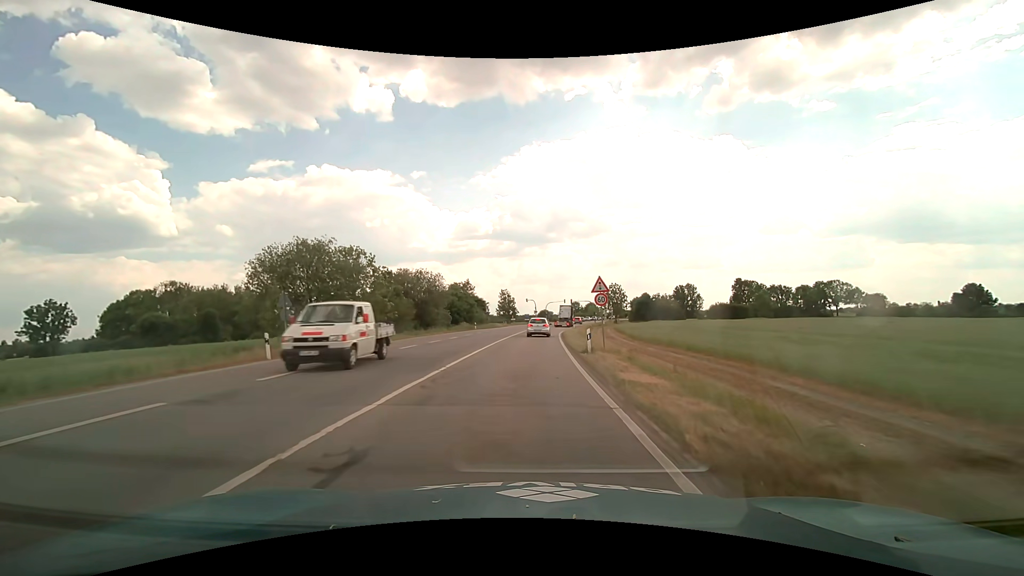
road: primary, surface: asphalt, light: Day
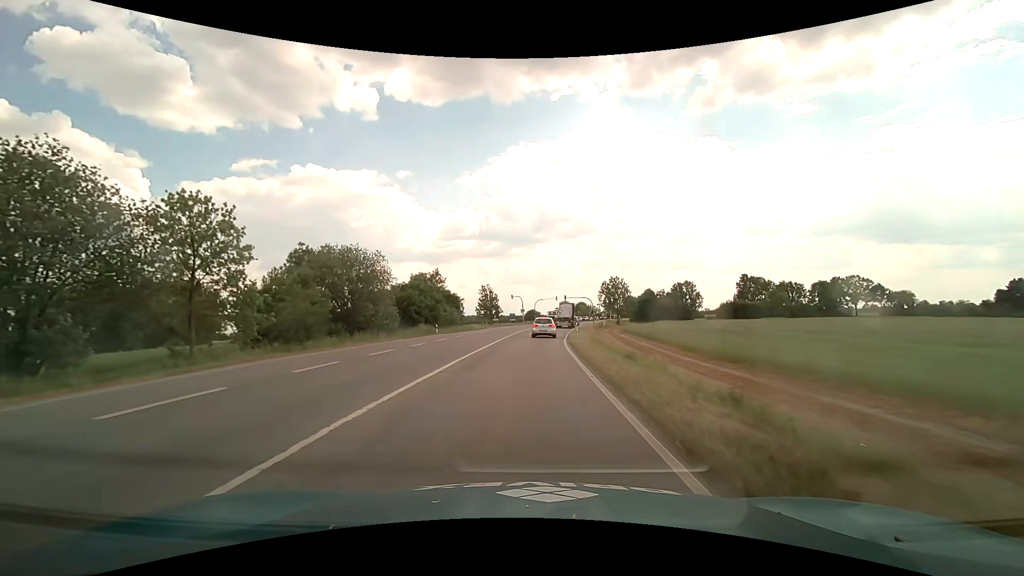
(+0.3, +21.8) m; +2°
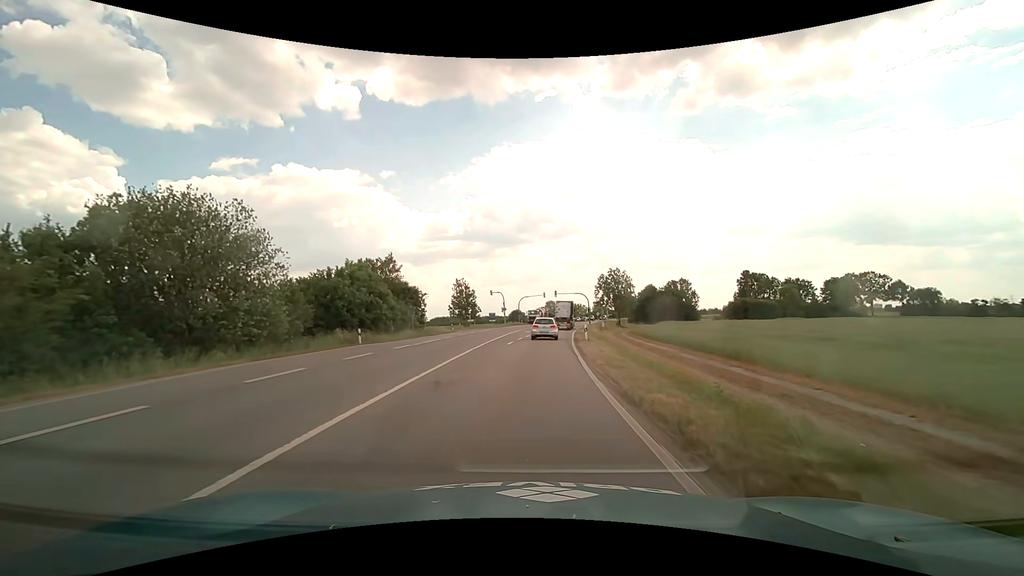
(+0.3, +19.5) m; +2°
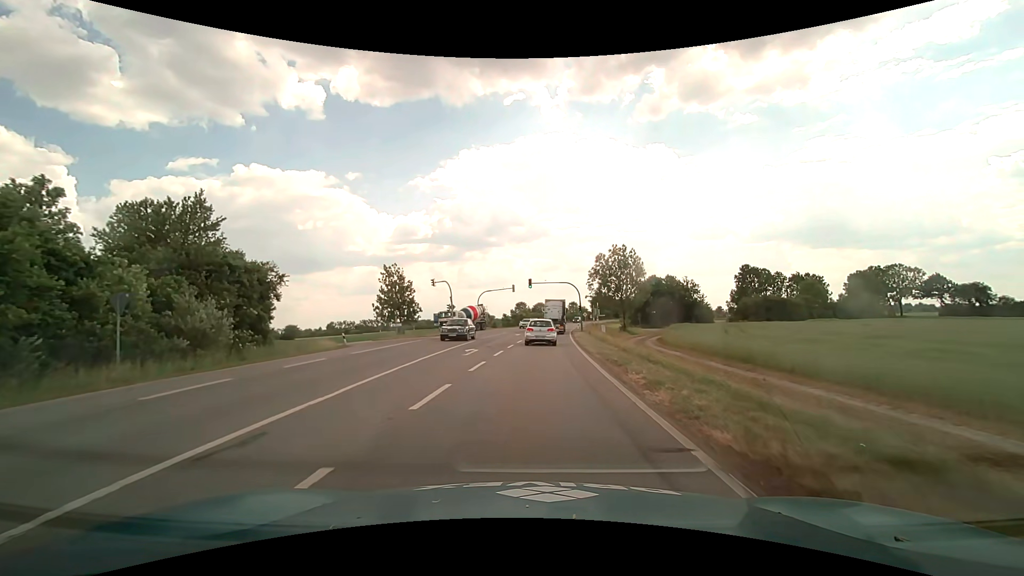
(+1.0, +31.5) m; +4°
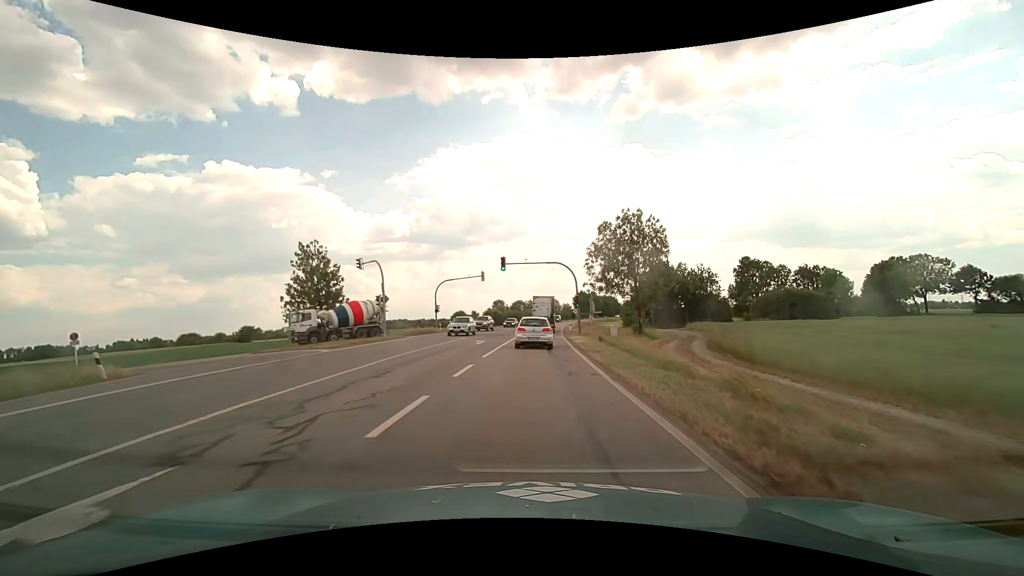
(+0.5, +19.8) m; +2°
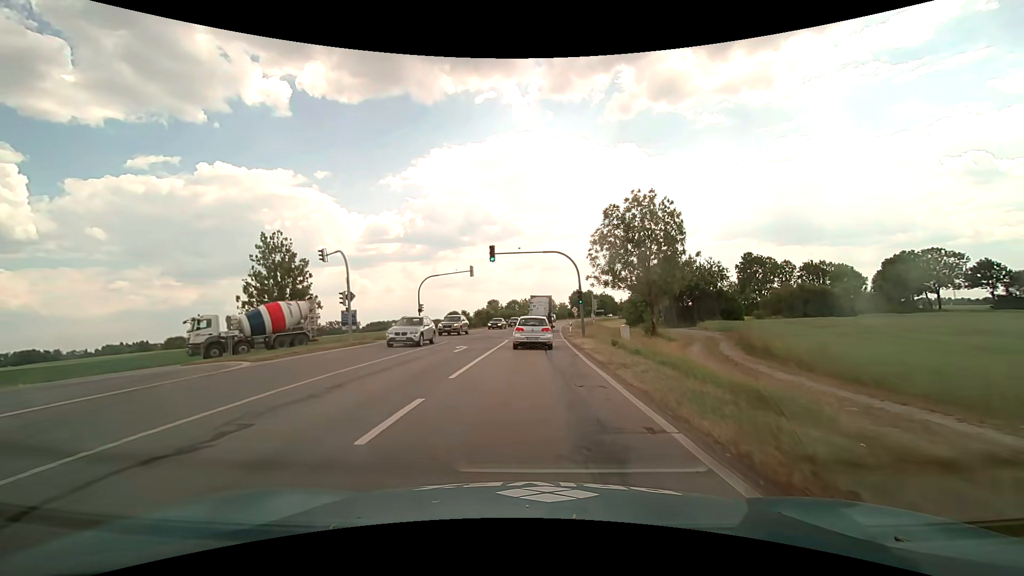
(0.0, +6.3) m; +1°
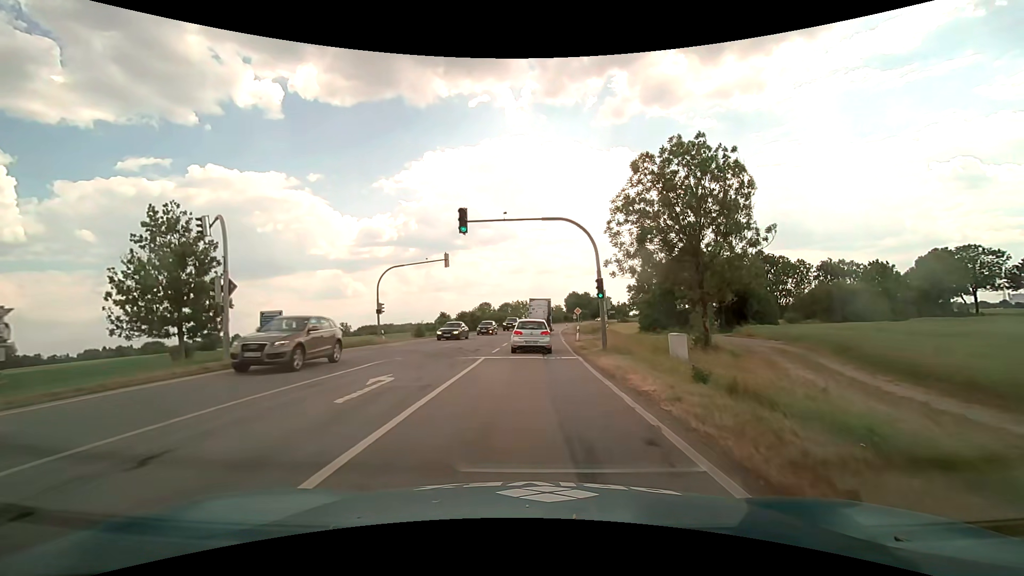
(+0.1, +12.4) m; 0°
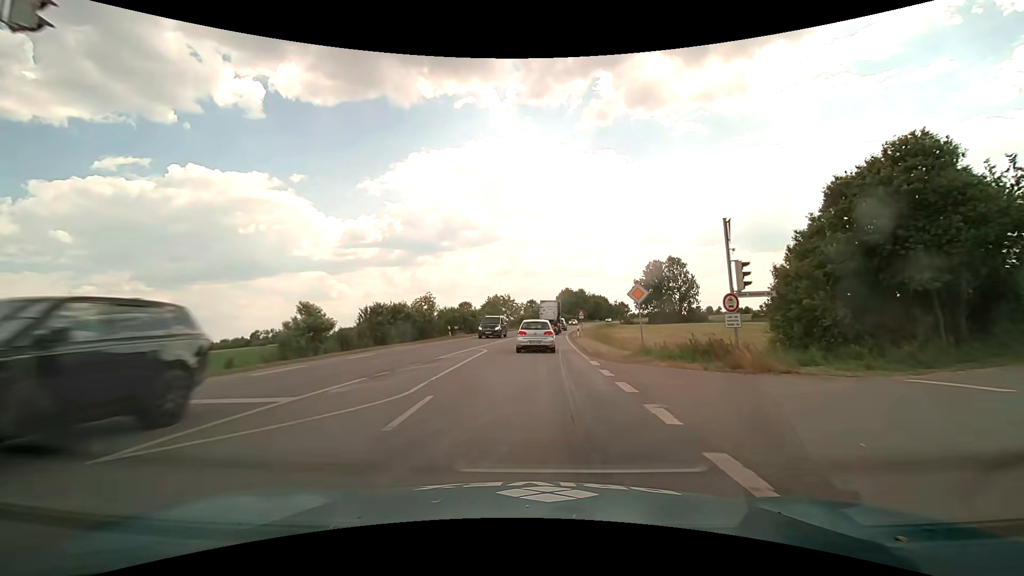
(+0.5, +34.0) m; +2°
(0, +10) (0, +20) (+1, +30) (+1, +40) (+2, +50) (+3, +60) (+4, +70) (+5, +80) (+7, +90) (+8, +100) m
